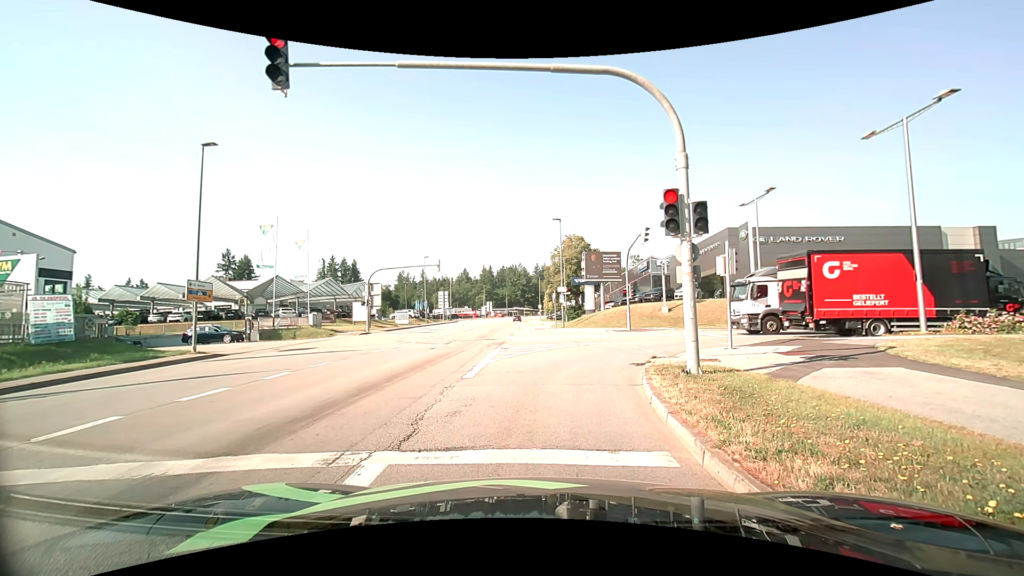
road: tertiary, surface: asphalt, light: Day
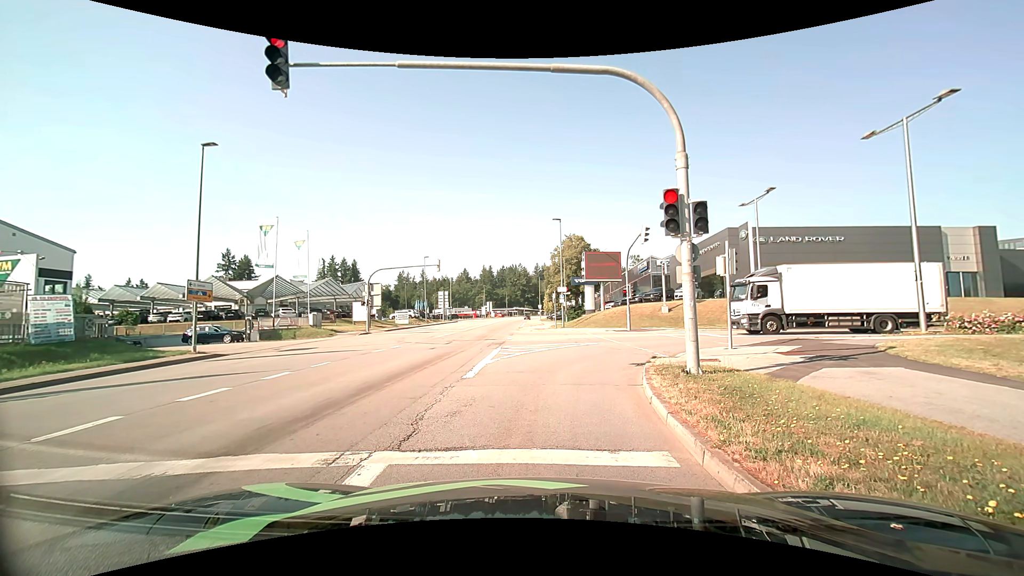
(0.0, 0.0) m; 0°
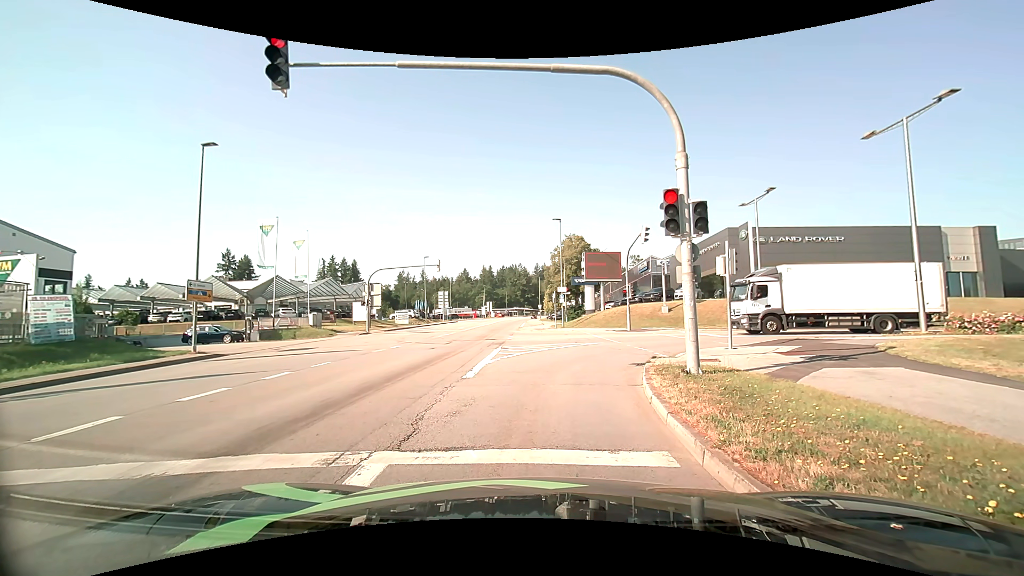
(0.0, 0.0) m; 0°
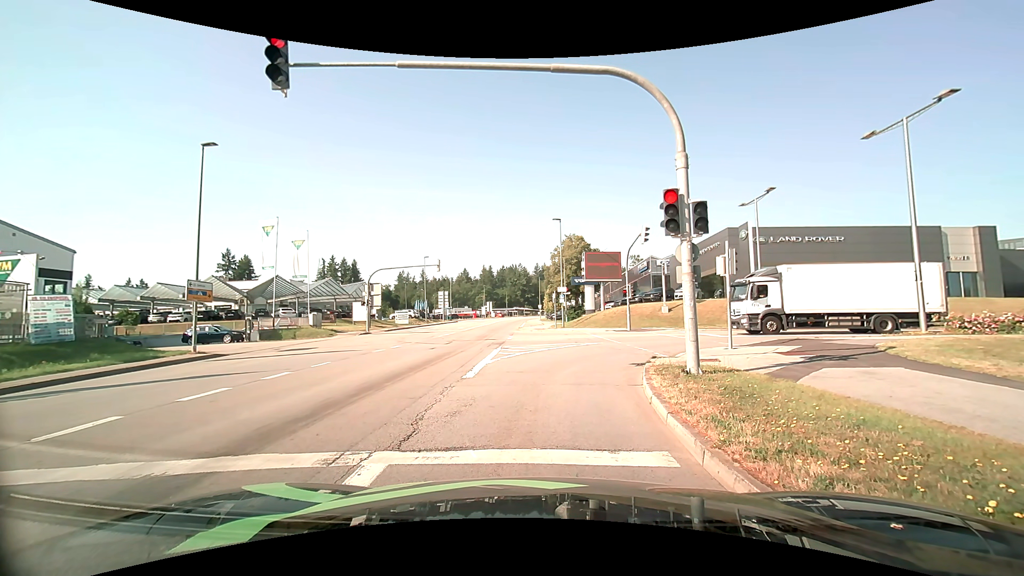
(0.0, 0.0) m; 0°
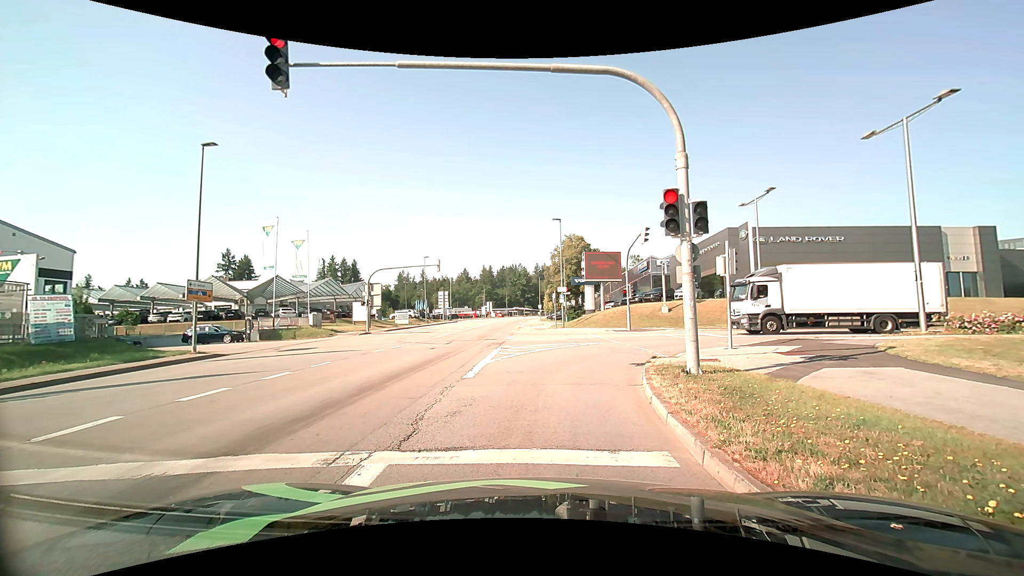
(0.0, 0.0) m; 0°
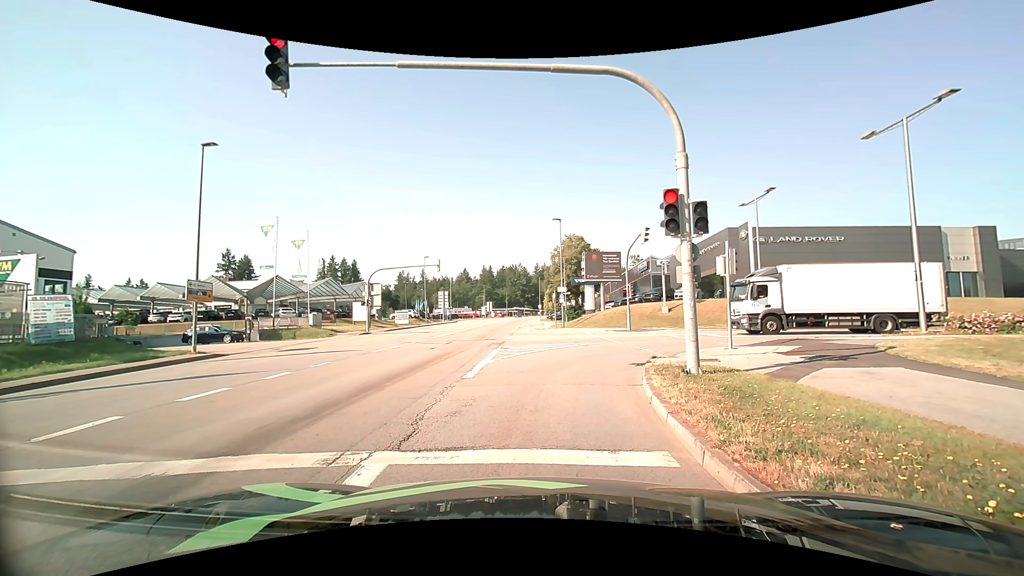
(0.0, 0.0) m; 0°
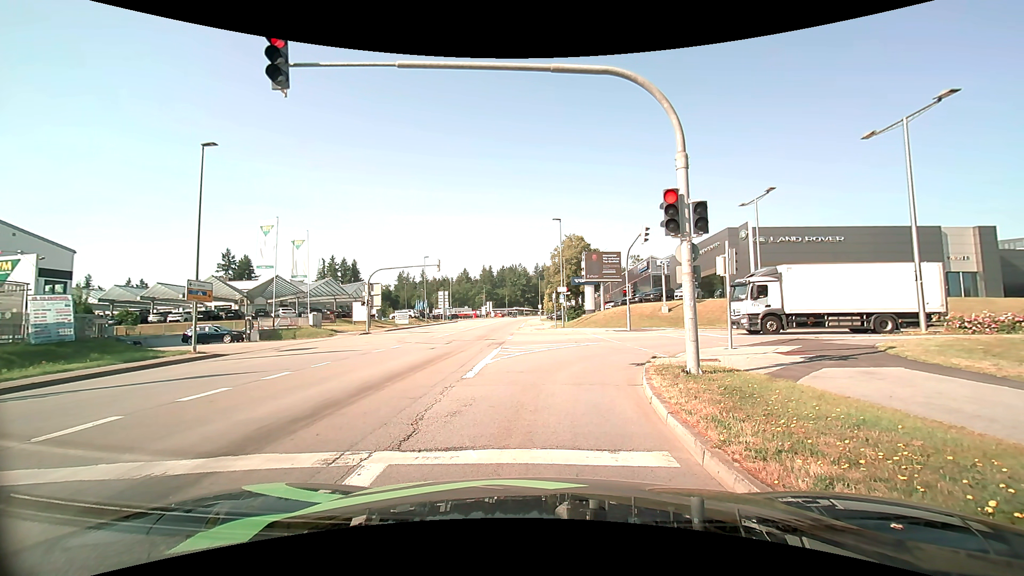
(0.0, 0.0) m; 0°
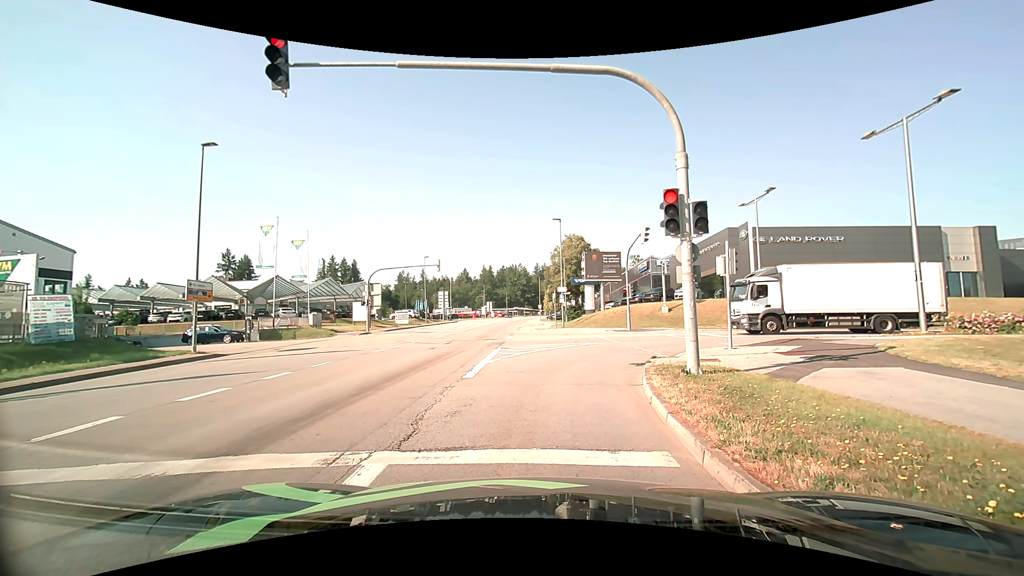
(0.0, 0.0) m; 0°
(0, +10) (+2, +20) (+9, +26) (+19, +28) (+29, +27) (+39, +27) (+49, +26) (+59, +24) (+69, +22) (+78, +19) m
